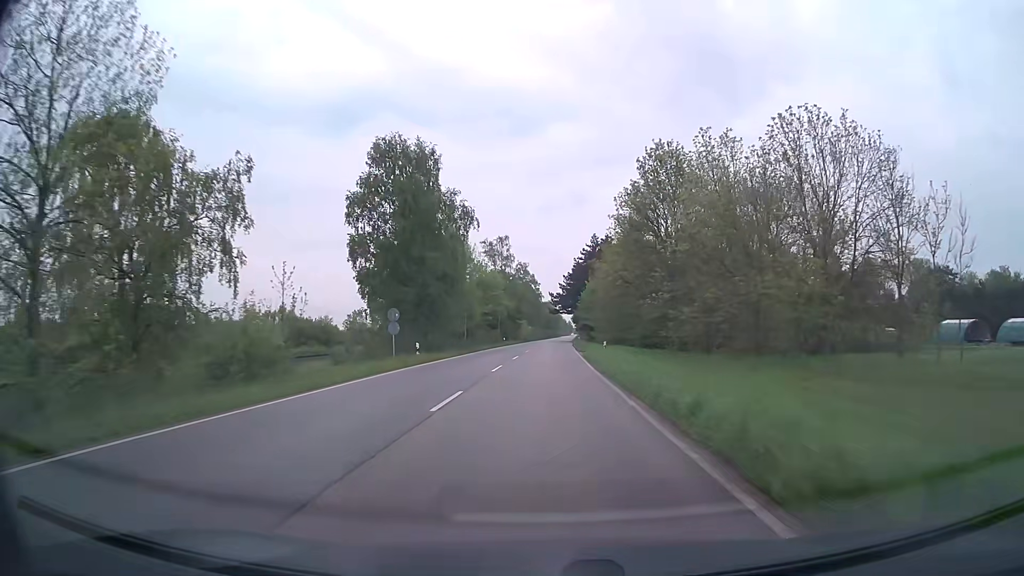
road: secondary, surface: asphalt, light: Day
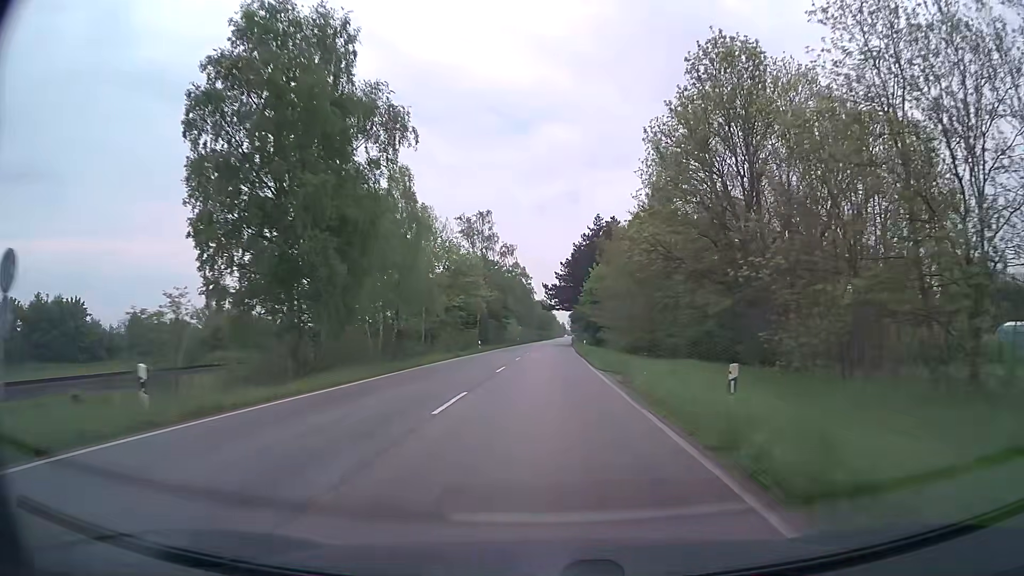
(+0.2, +23.4) m; +1°
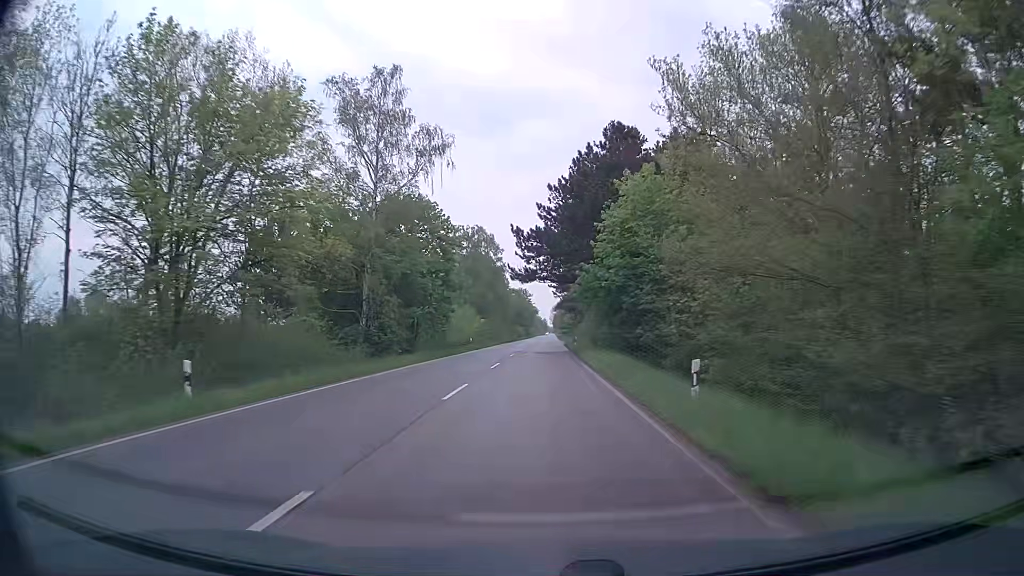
(+0.6, +46.7) m; +2°
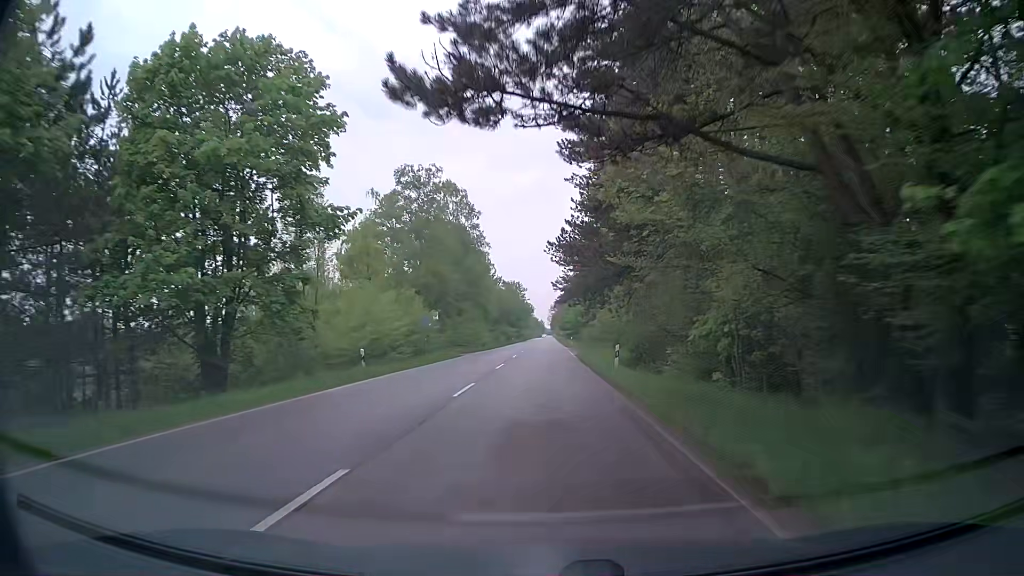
(0.0, +34.9) m; 0°
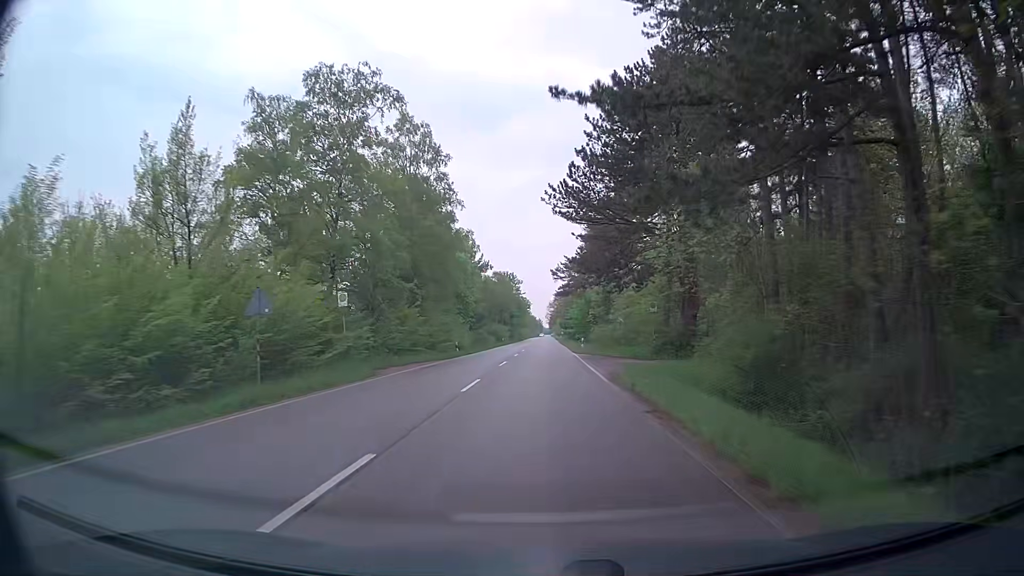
(+0.1, +23.2) m; 0°
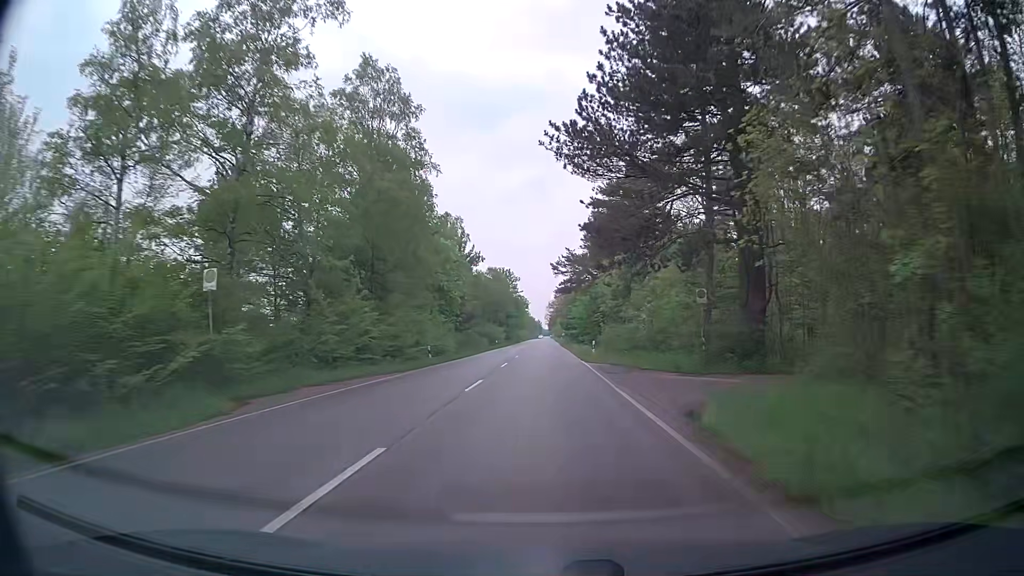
(0.0, +11.6) m; 0°
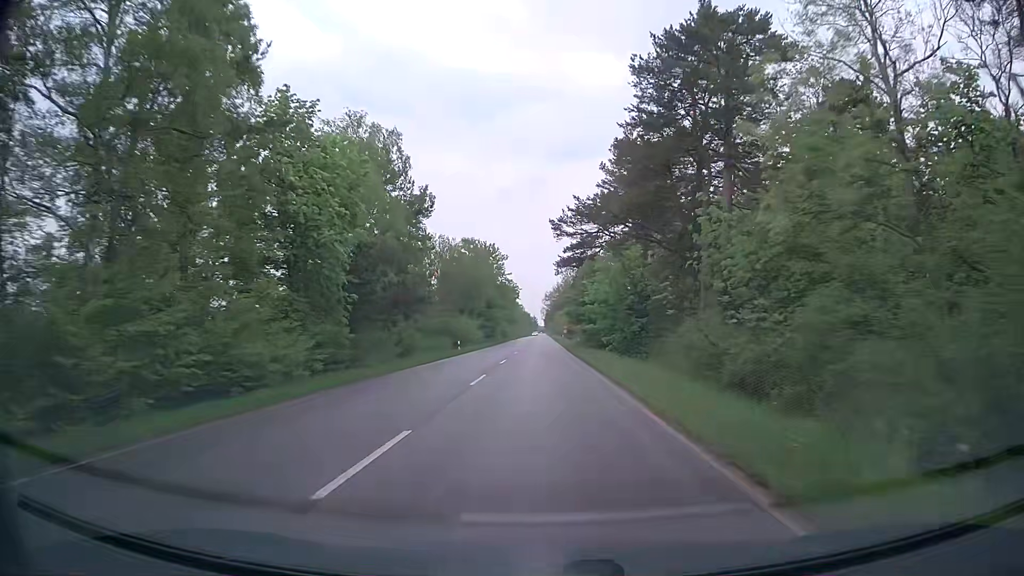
(-0.1, +34.5) m; 0°
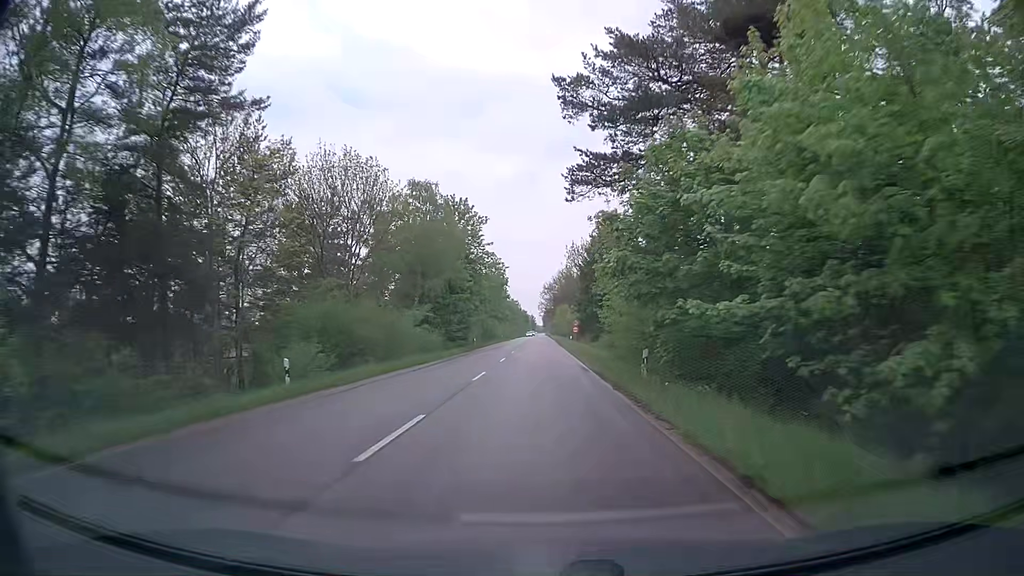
(+0.2, +33.9) m; 0°
(0, +10) (0, +20) (0, +30) (0, +40) (0, +50) (0, +60) (0, +70) (0, +80) (0, +90) (0, +100) m
